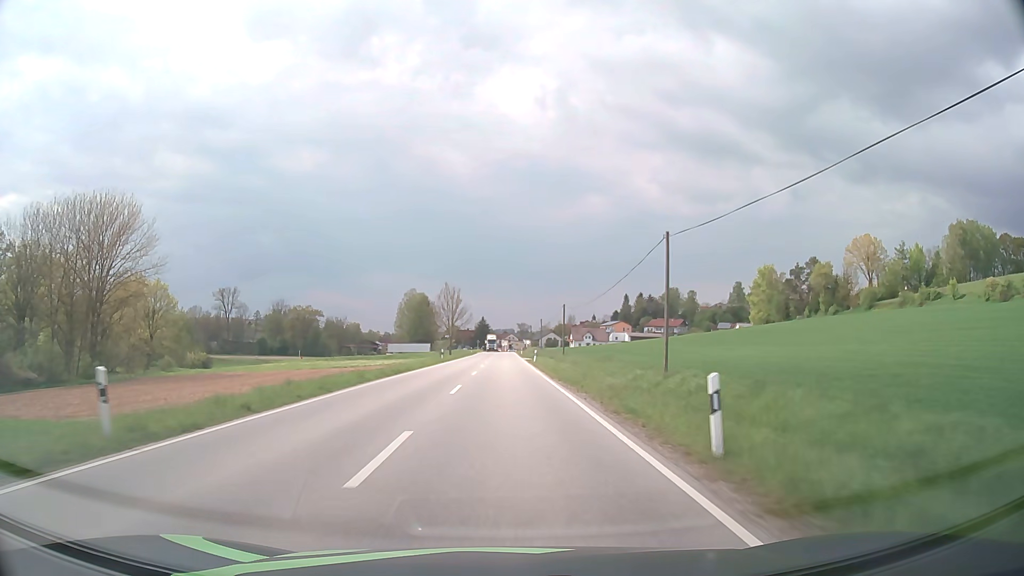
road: secondary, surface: asphalt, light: Day
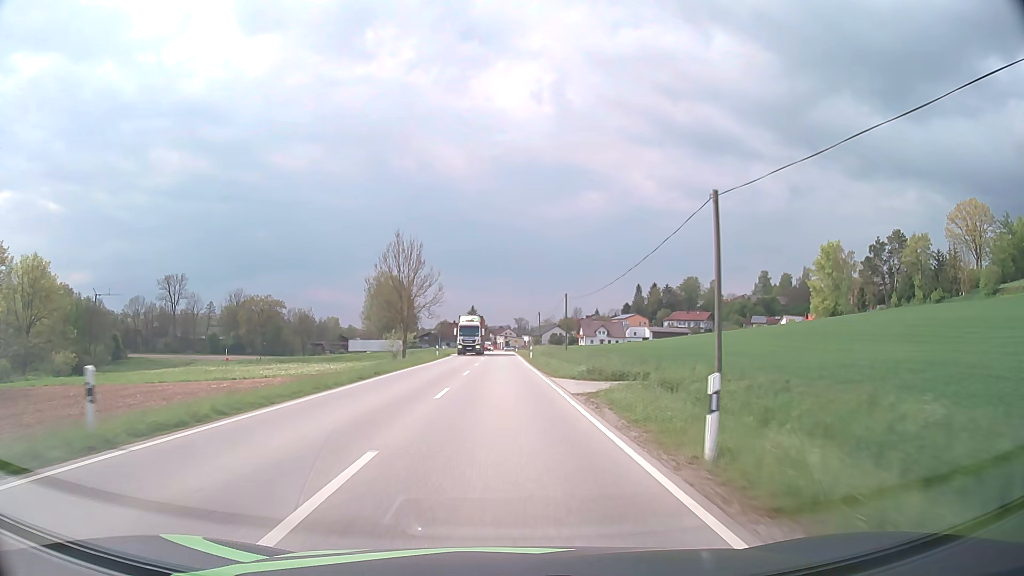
(+0.2, +50.1) m; 0°
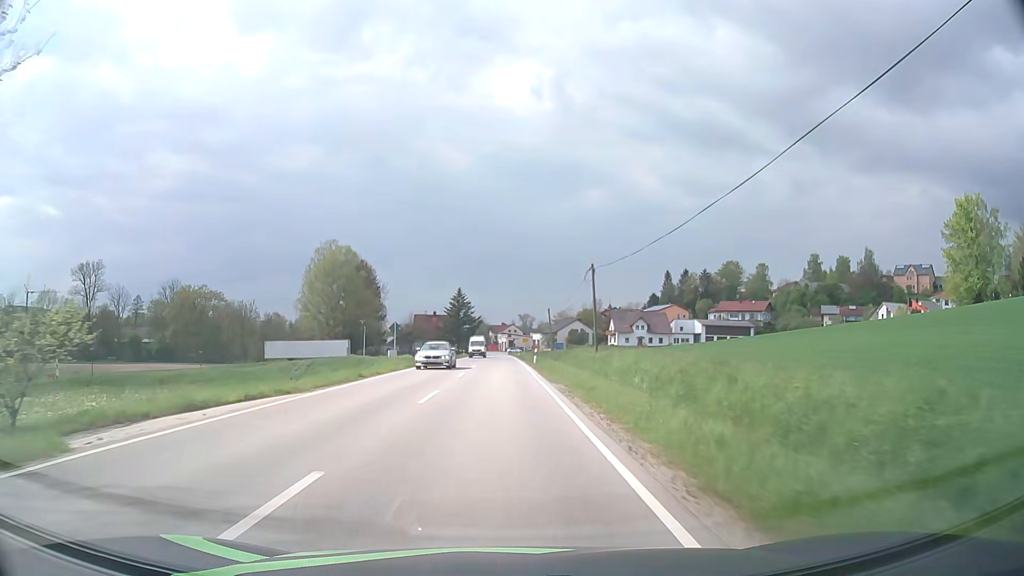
(+0.1, +61.4) m; 0°
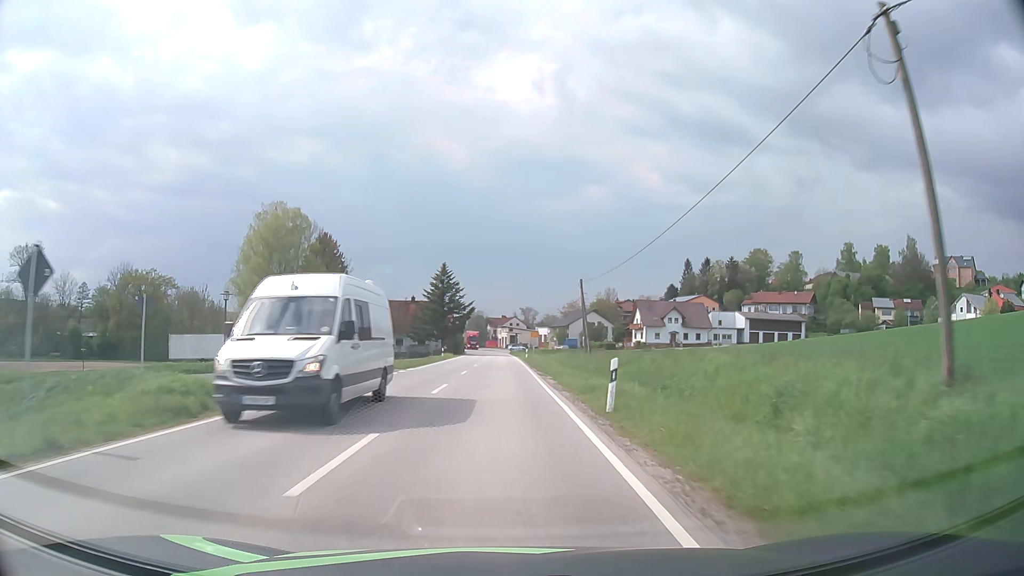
(0.0, +32.8) m; 0°
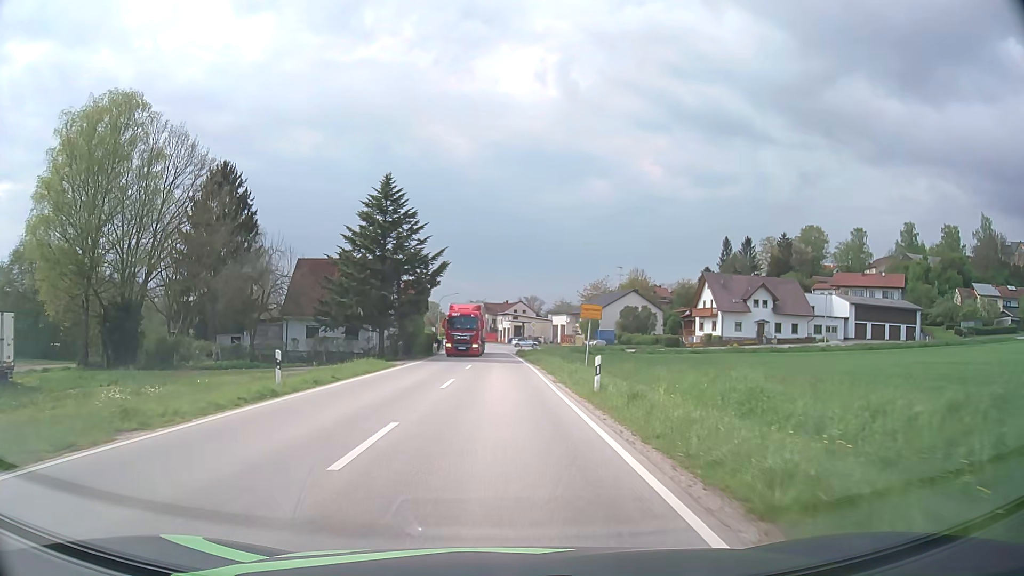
(-0.1, +46.5) m; 0°
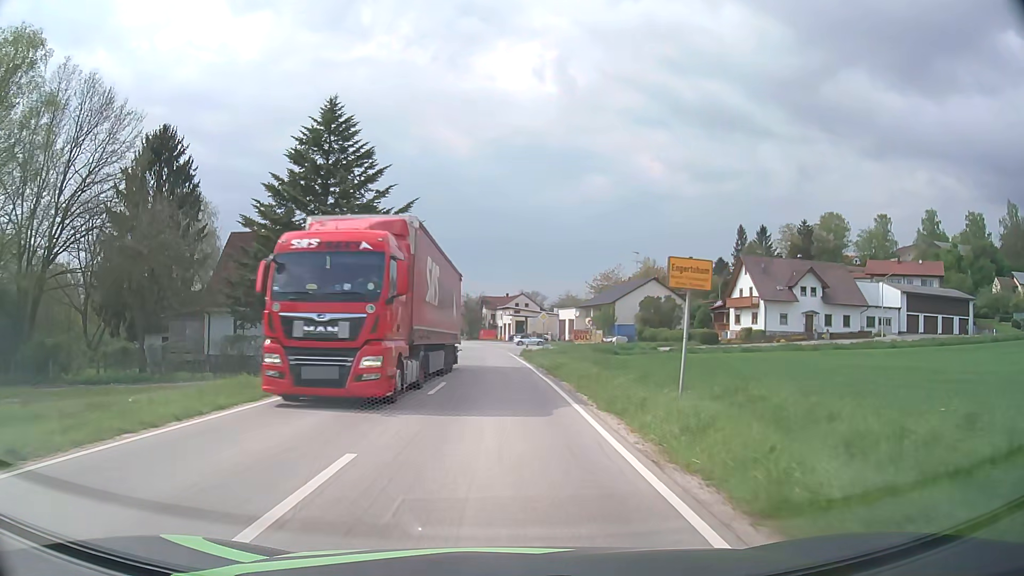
(0.0, +15.0) m; 0°
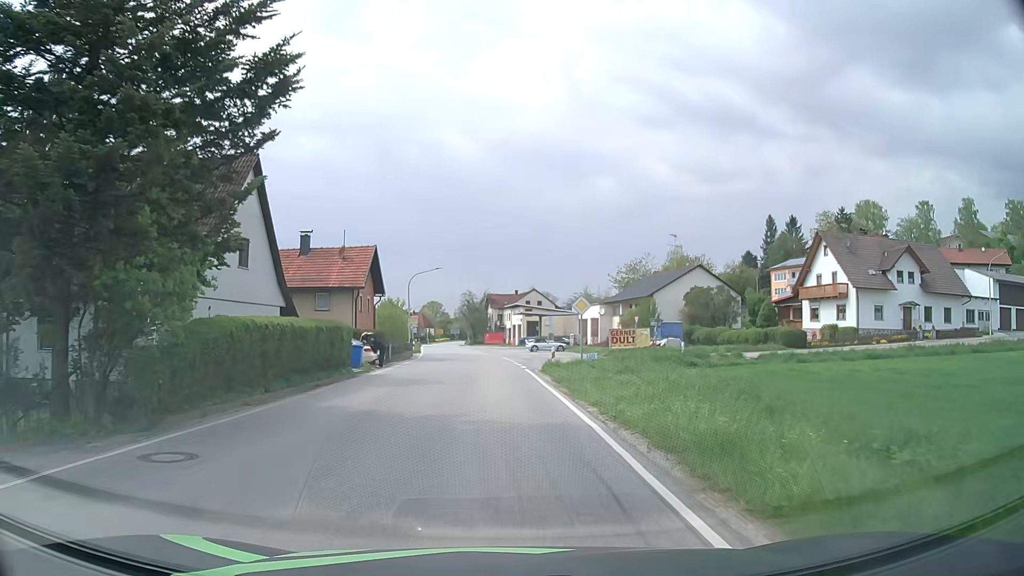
(-0.1, +19.2) m; -1°
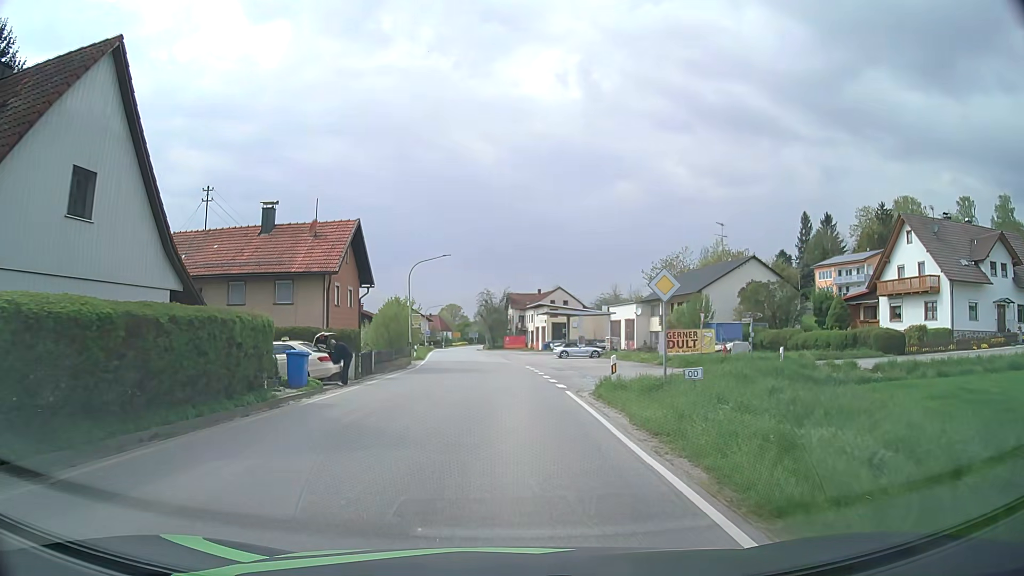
(-0.2, +11.2) m; -2°
